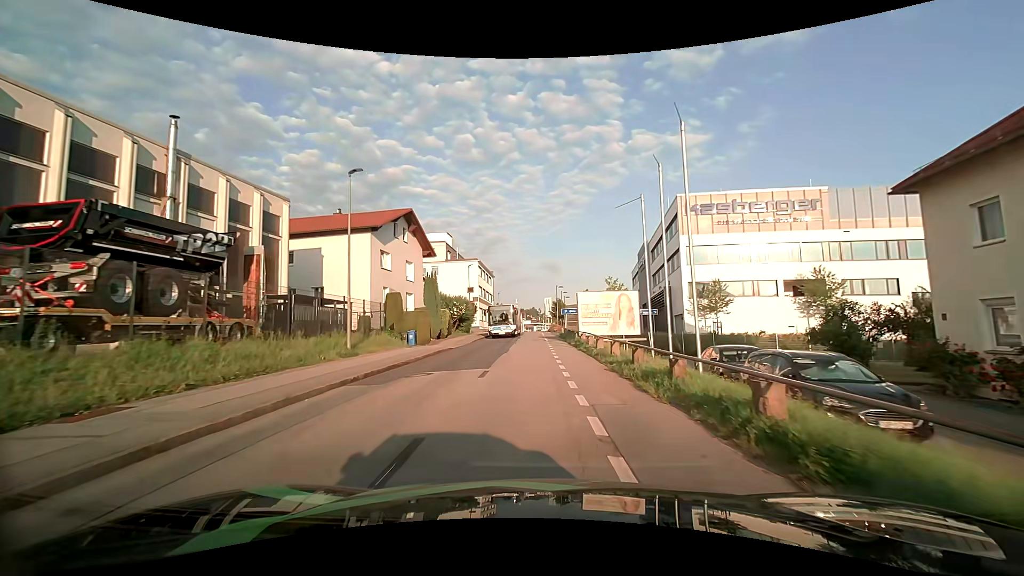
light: Day
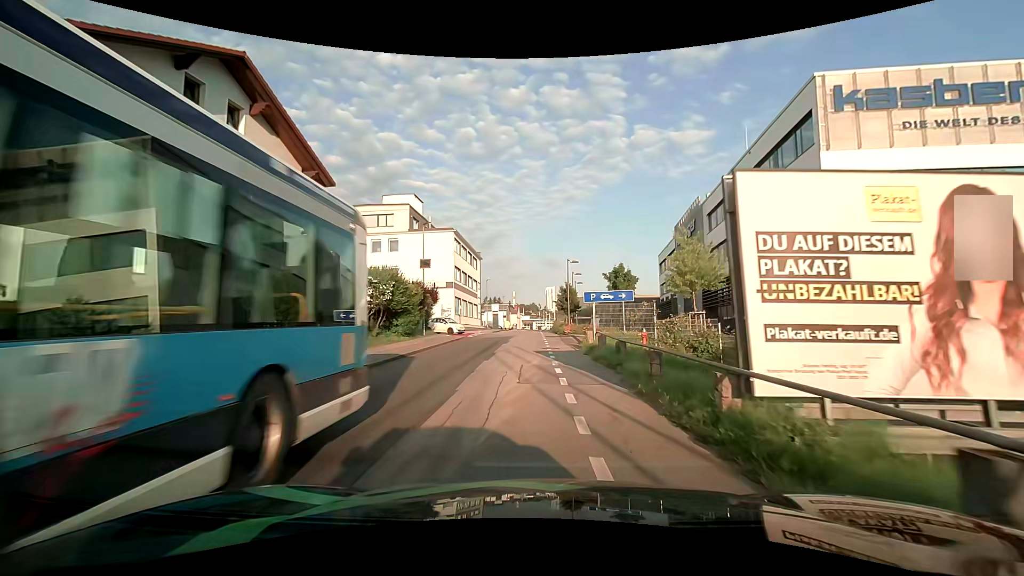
(+0.1, +24.2) m; 0°
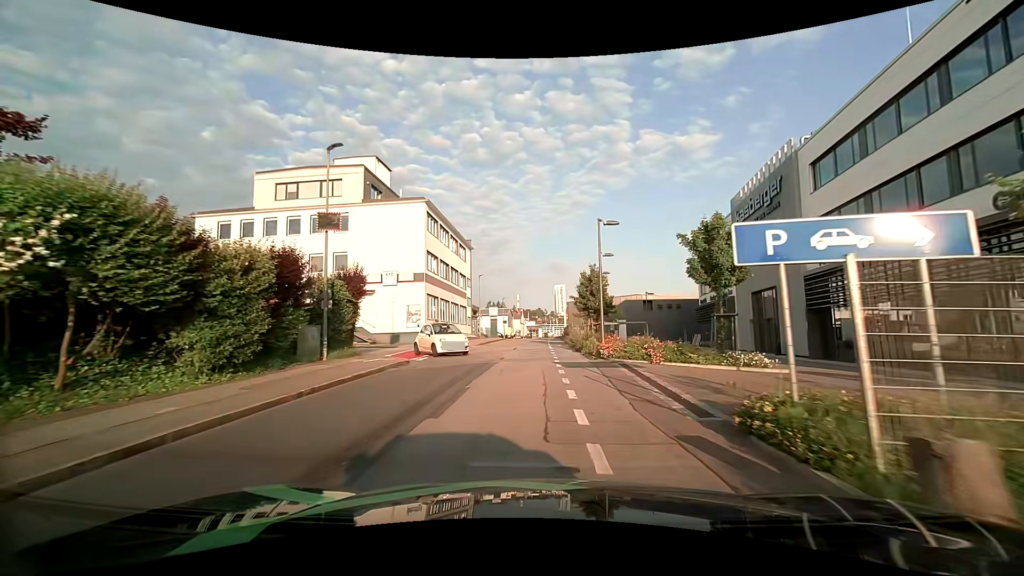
(-0.1, +17.7) m; 0°
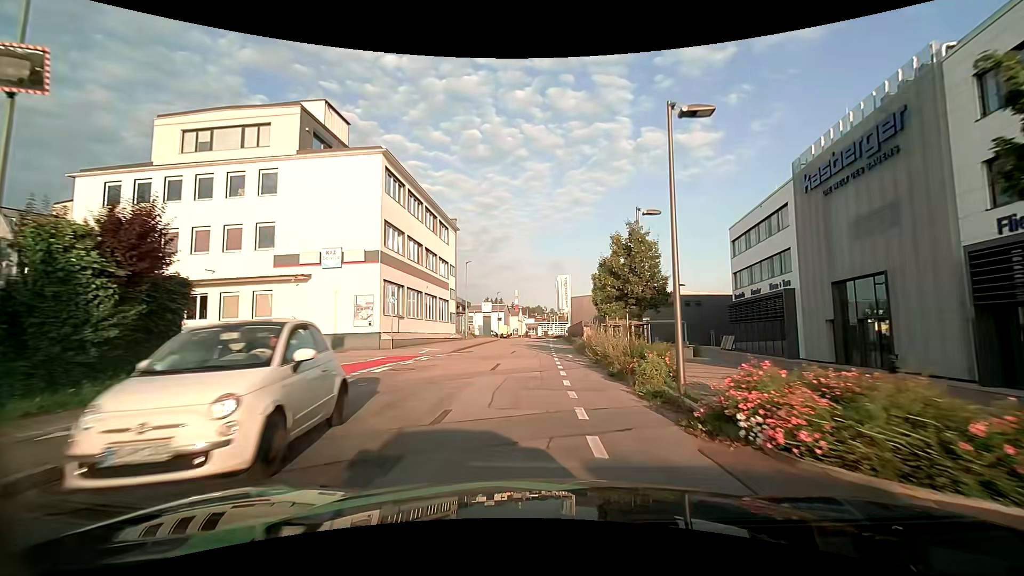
(-0.2, +11.8) m; -1°
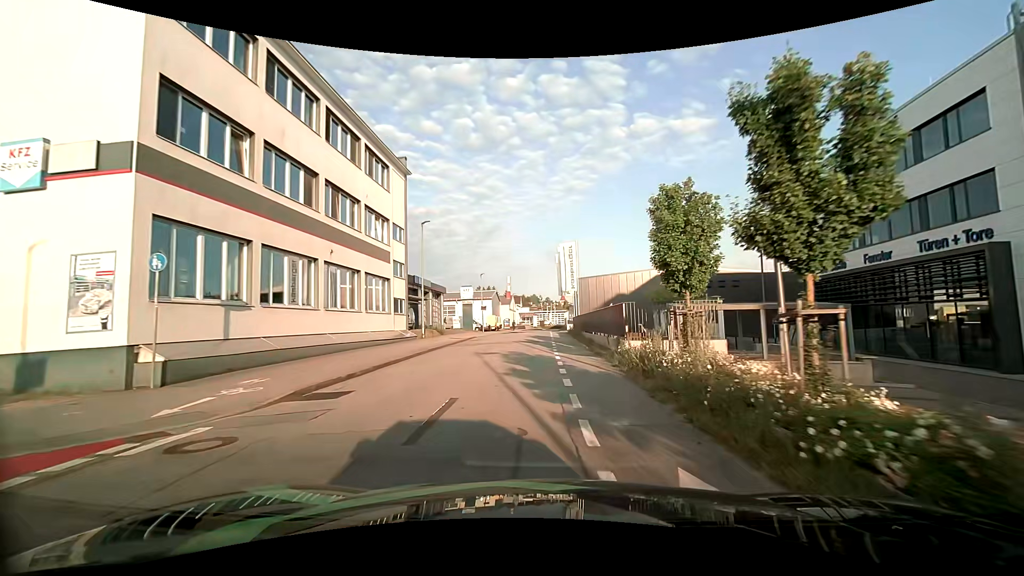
(+0.2, +17.8) m; +1°
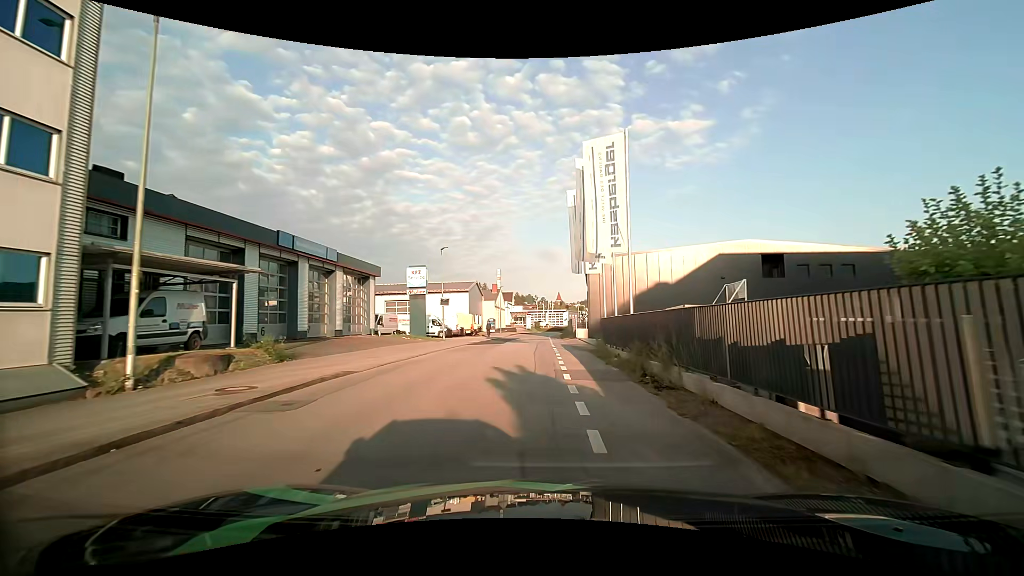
(+0.2, +24.7) m; 0°
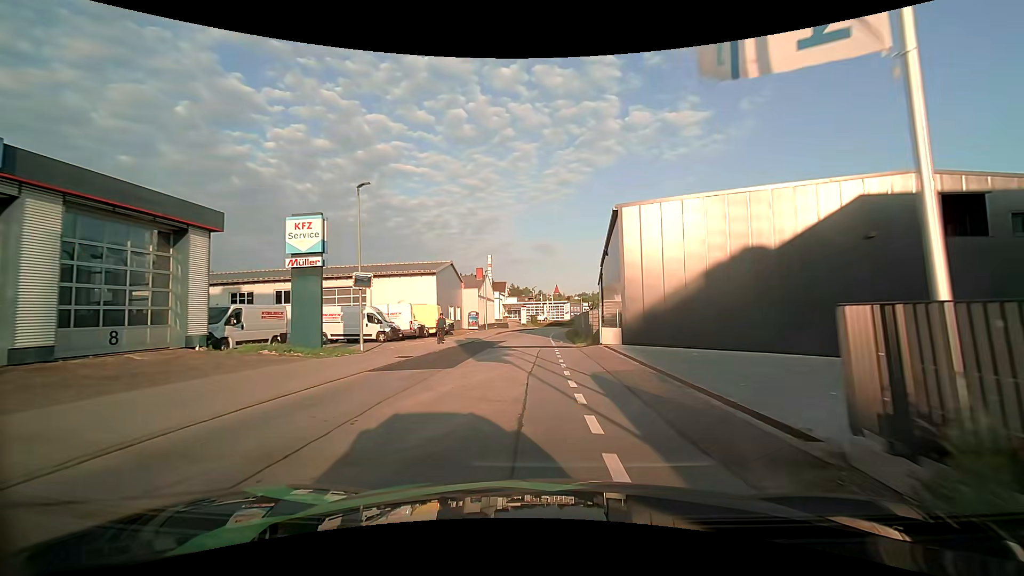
(+0.1, +18.9) m; 0°
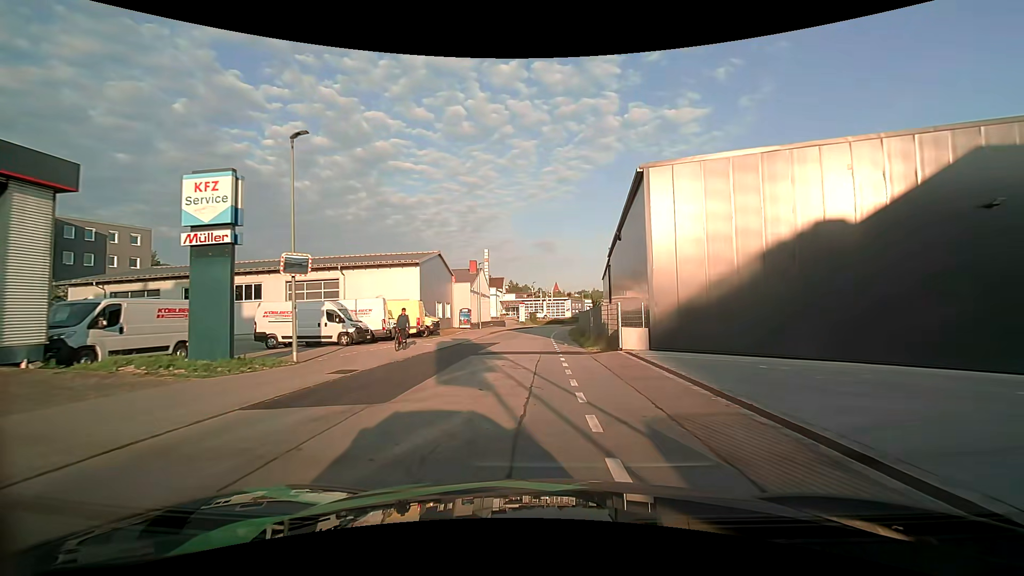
(0.0, +6.3) m; +1°
(0, +10) (0, +20) (0, +30) (0, +40) (+1, +50) (+2, +60) (+3, +70) (+5, +80) (+7, +89) (+10, +99) m
